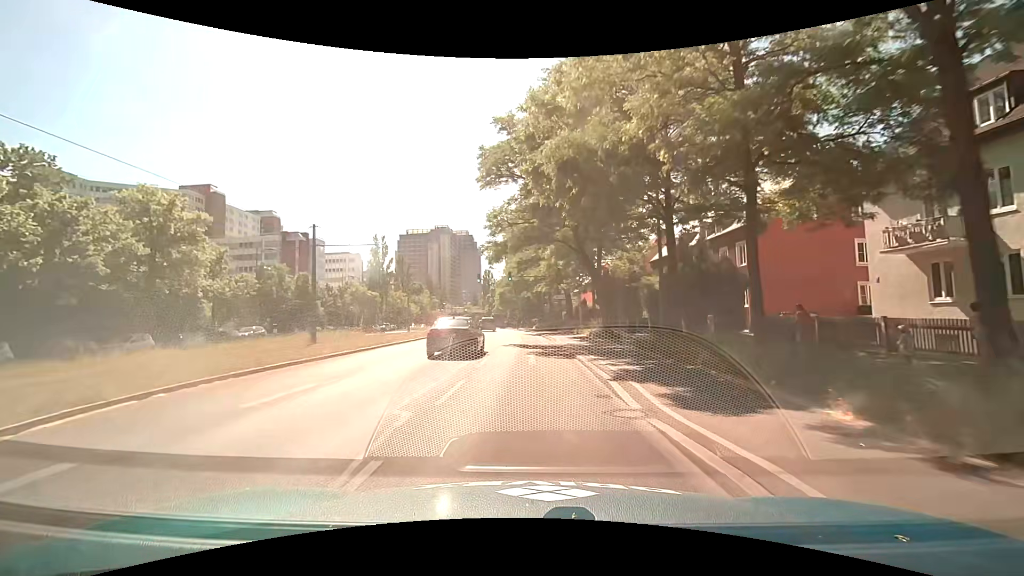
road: secondary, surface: asphalt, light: Day
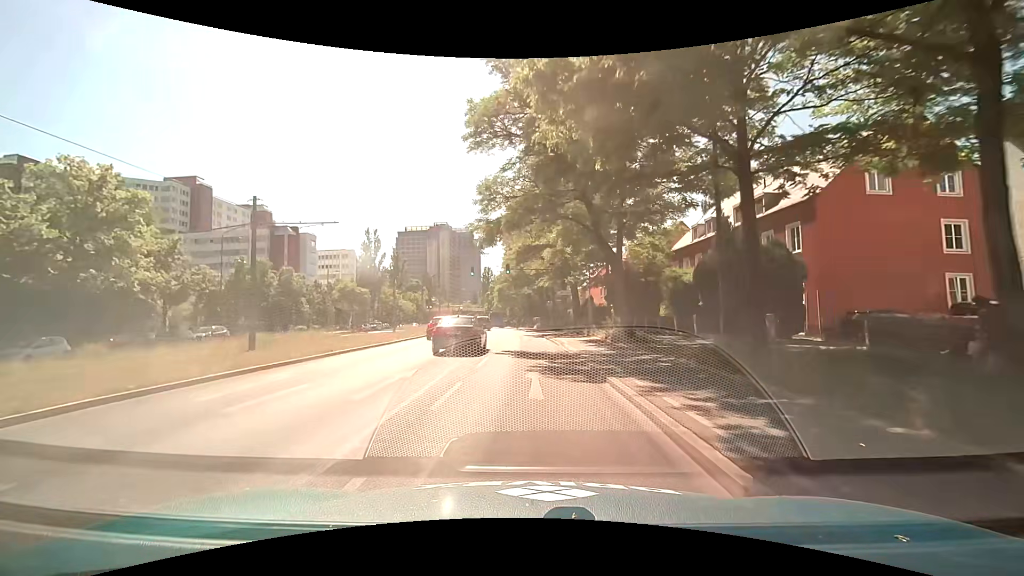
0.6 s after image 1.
(0.0, +6.5) m; 0°
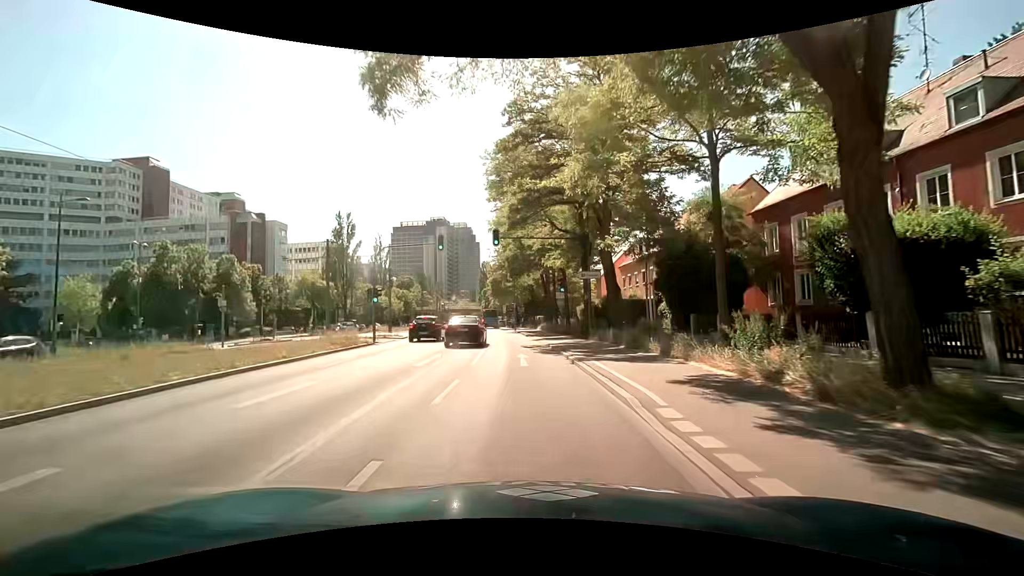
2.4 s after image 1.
(0.0, +17.4) m; -1°
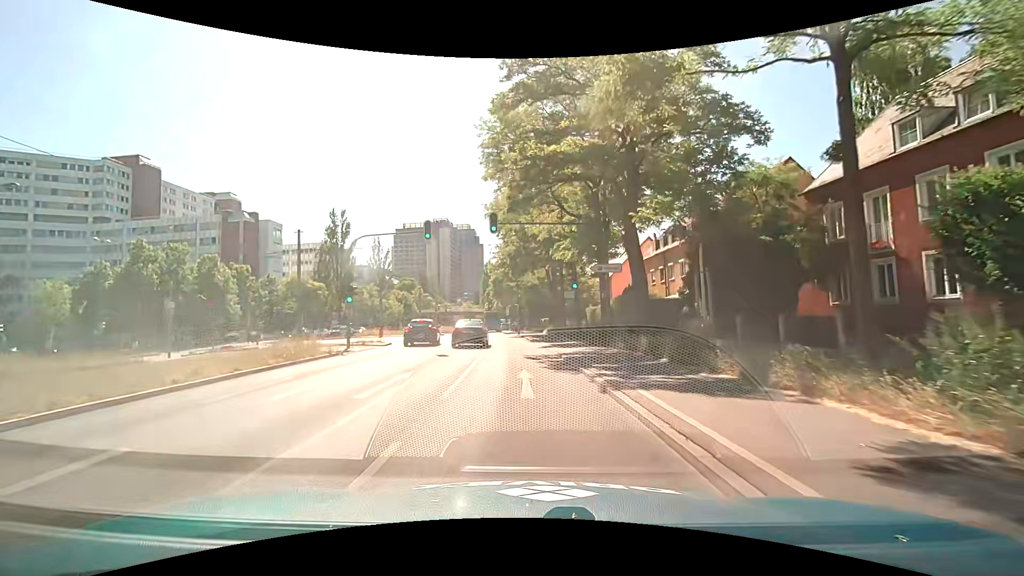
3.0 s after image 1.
(0.0, +5.1) m; 0°
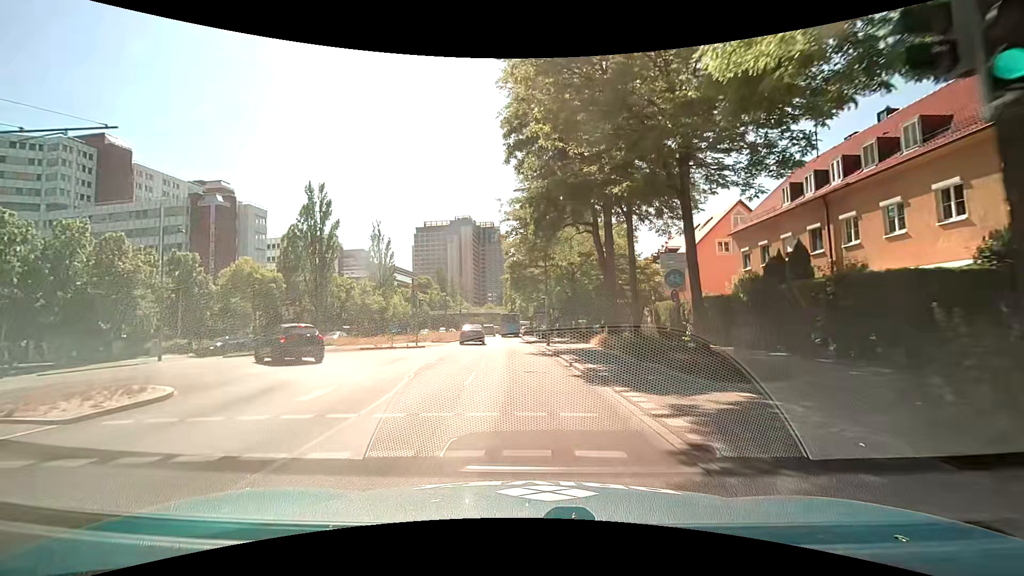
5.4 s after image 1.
(-0.5, +20.7) m; -3°
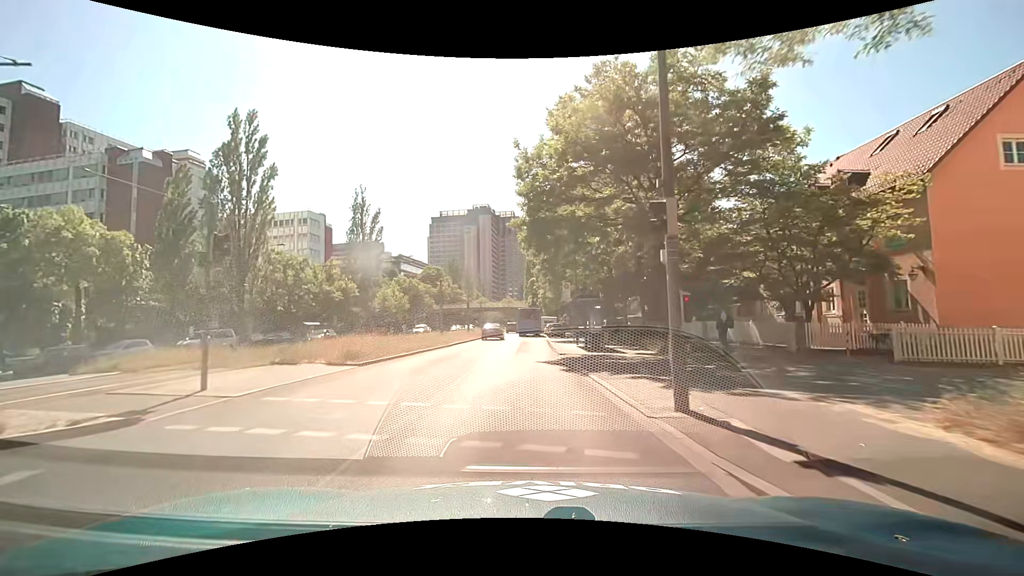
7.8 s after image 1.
(-0.7, +24.6) m; -3°
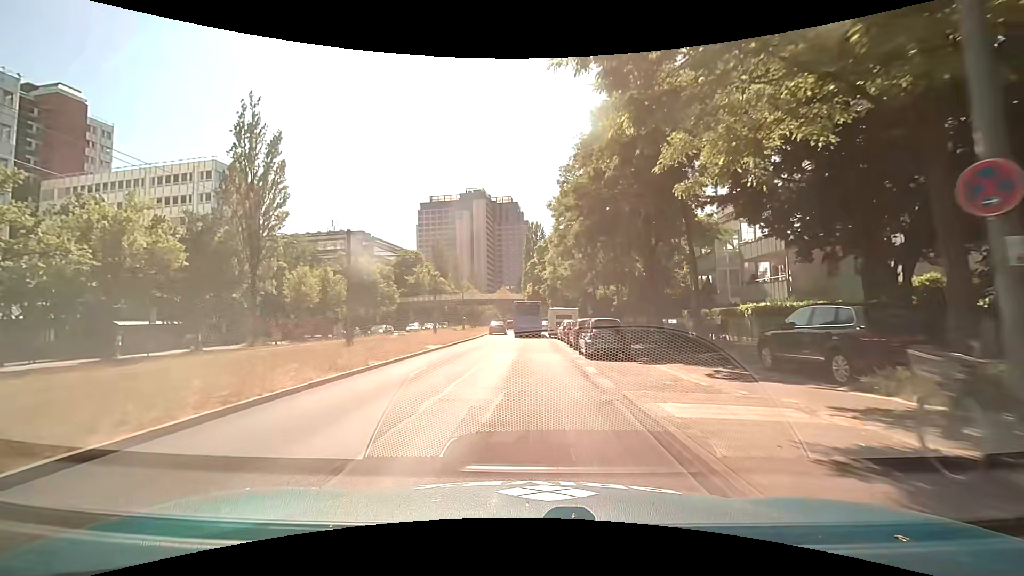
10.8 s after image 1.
(-0.1, +31.7) m; 0°
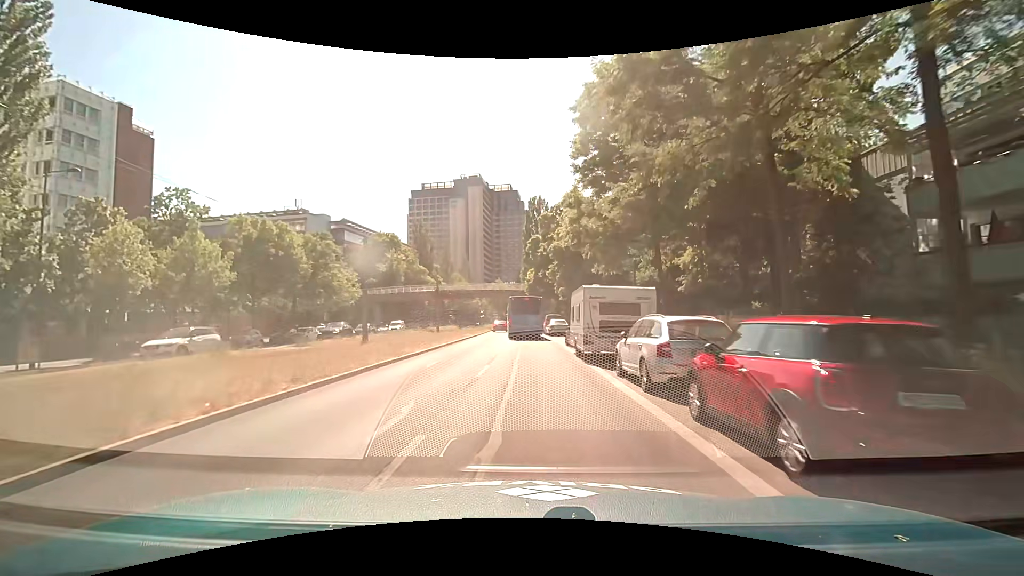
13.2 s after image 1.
(-0.2, +25.0) m; 0°
(0, +10) (0, +20) (0, +30) (0, +40) (-1, +50) (-1, +60) (-2, +70) (-2, +80) (-2, +90) (-2, +100) m
